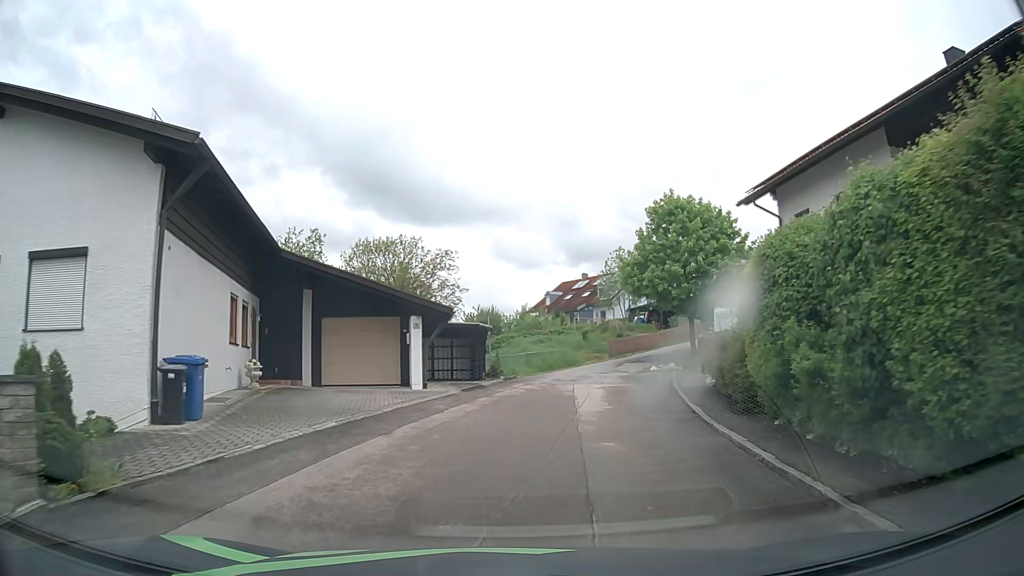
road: residential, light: Day
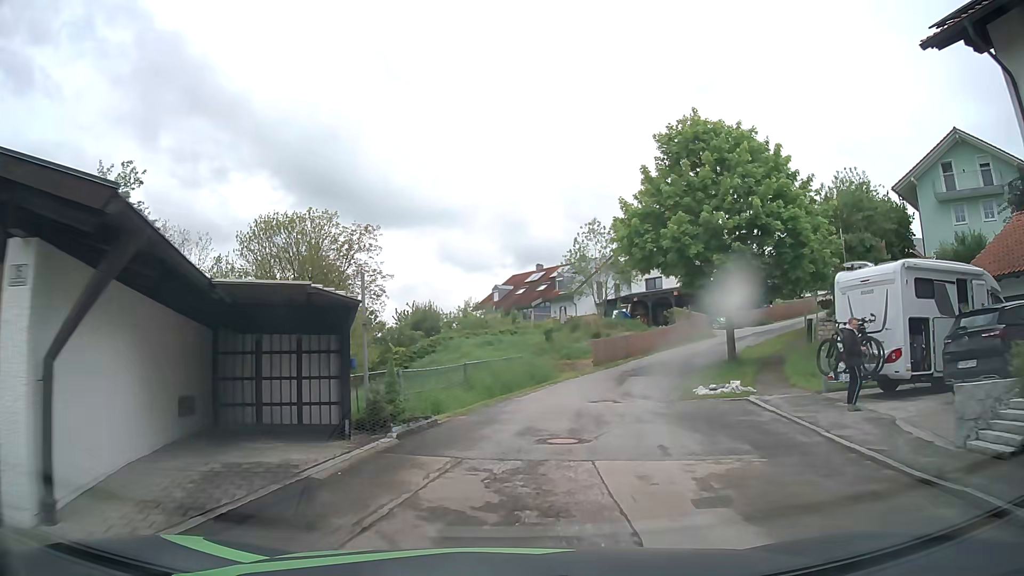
(+0.6, +15.1) m; +4°
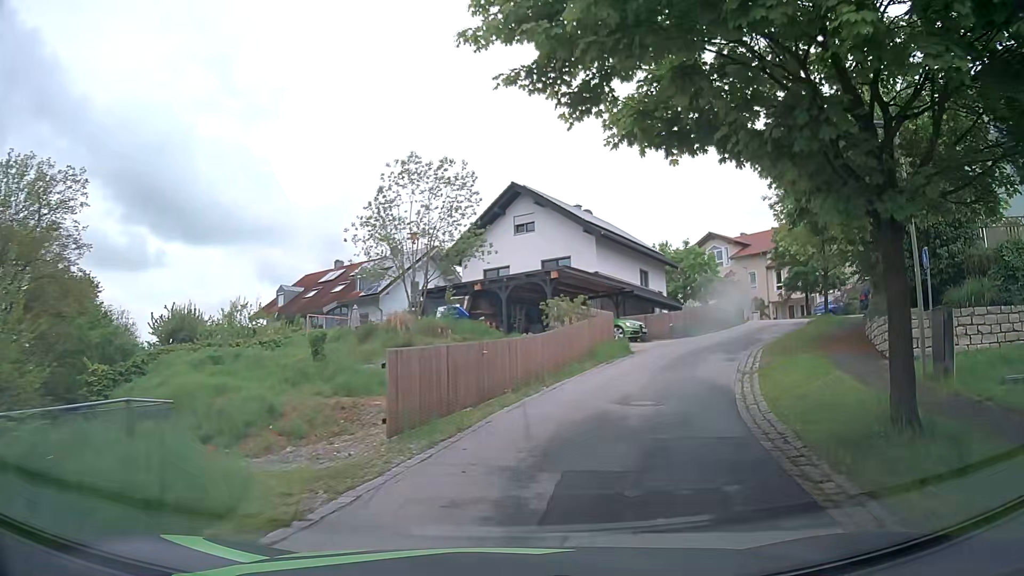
(+2.2, +19.4) m; +16°
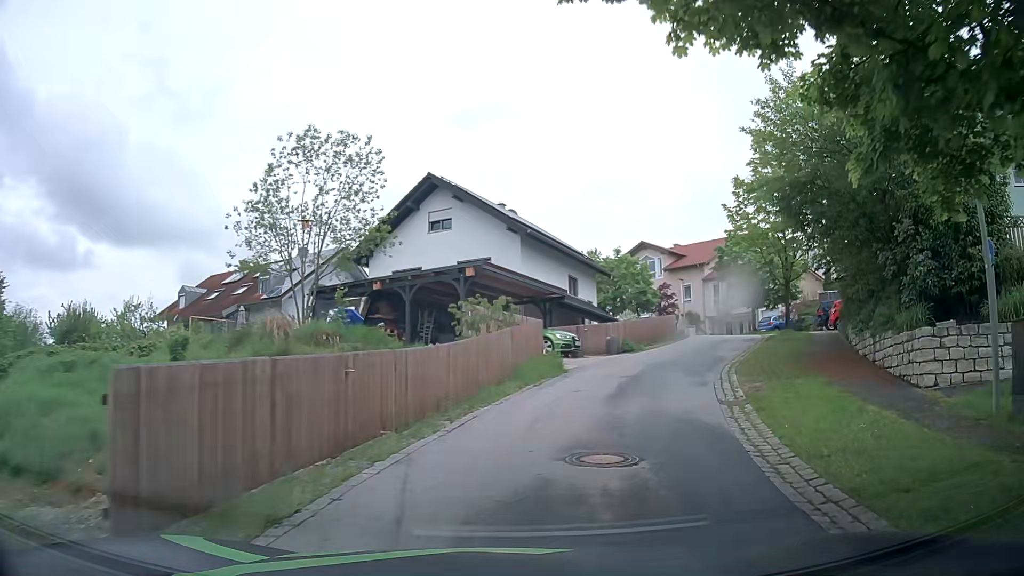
(+0.1, +4.6) m; +5°
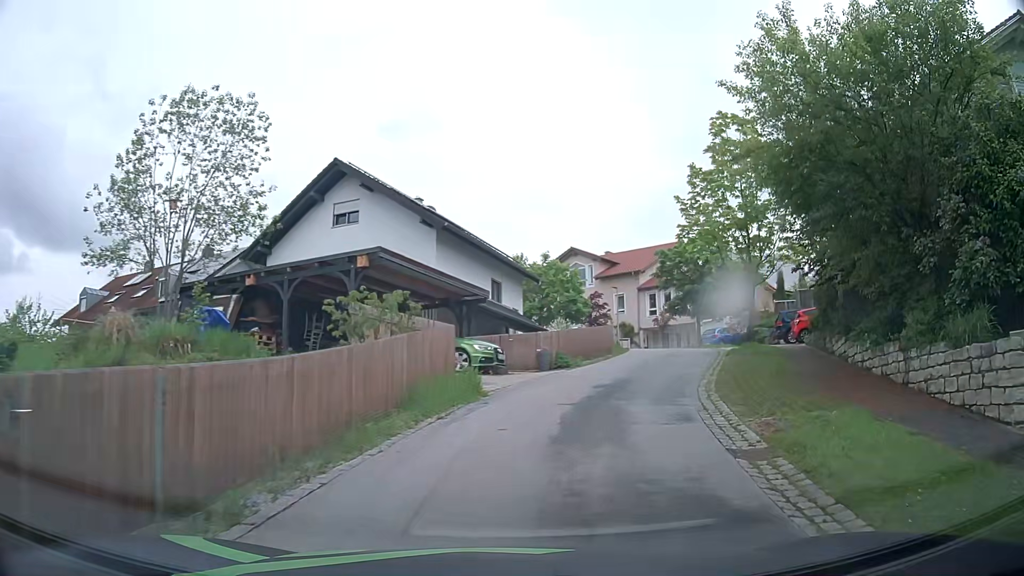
(+0.3, +4.6) m; +7°
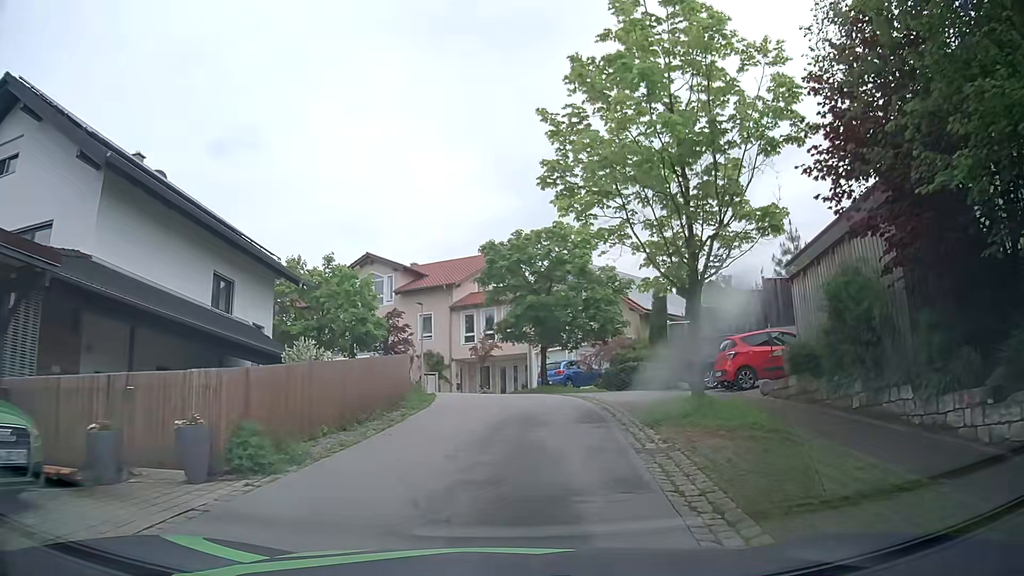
(+2.0, +13.1) m; +16°
(+1, +10) (+1, +20) (-3, +29) (-11, +35) (-20, +38) (-30, +40) (-40, +43) (-49, +45) (-59, +48) (-69, +50) m
